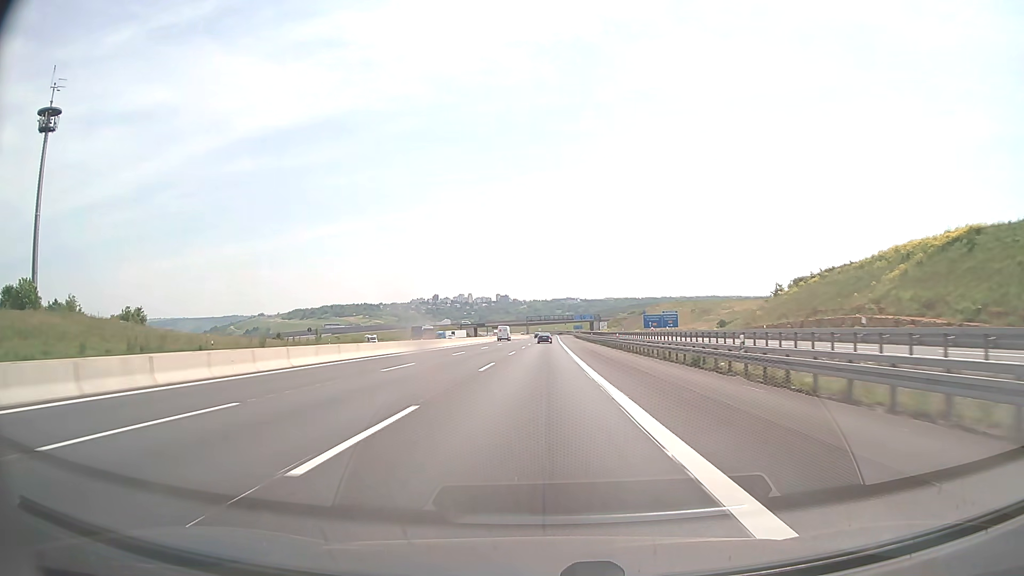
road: motorway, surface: asphalt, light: Day
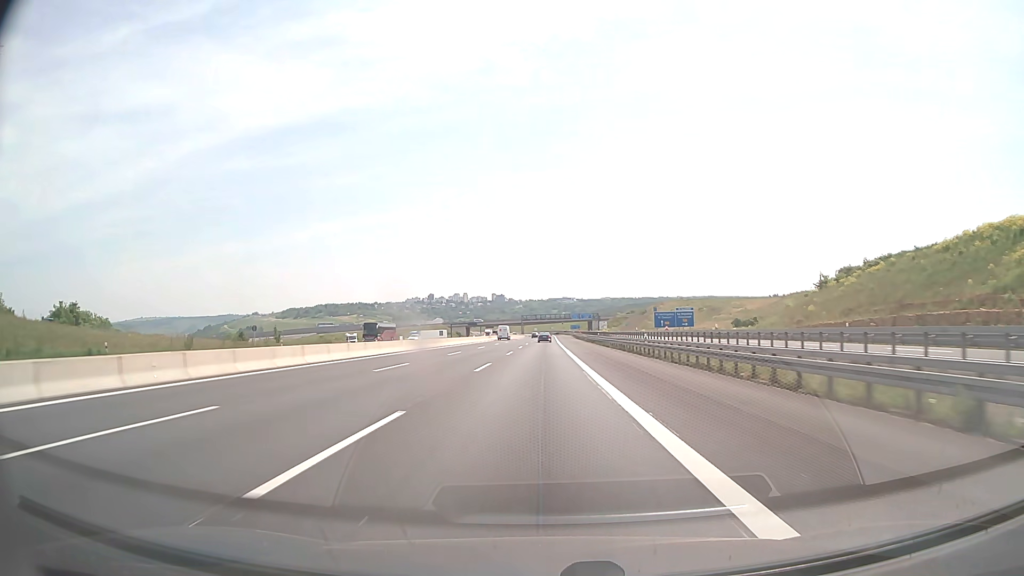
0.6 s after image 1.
(0.0, +19.1) m; 0°
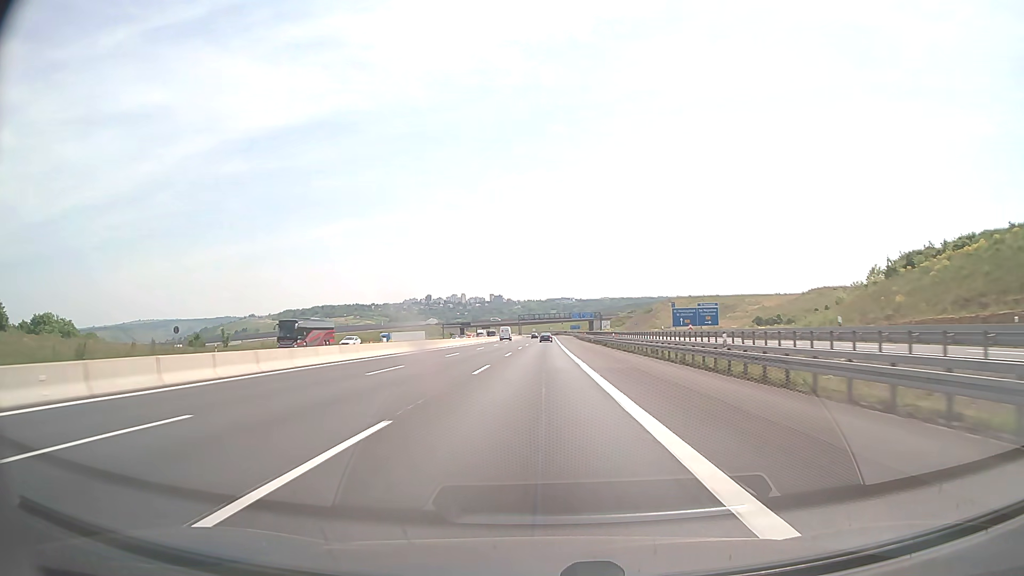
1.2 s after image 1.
(0.0, +19.0) m; 0°
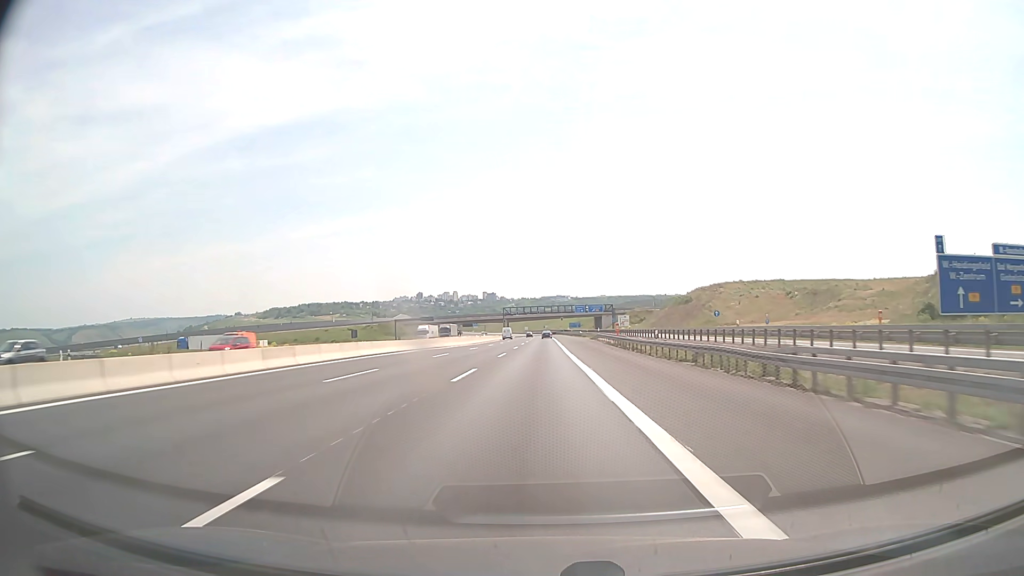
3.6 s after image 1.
(+0.3, +76.2) m; 0°
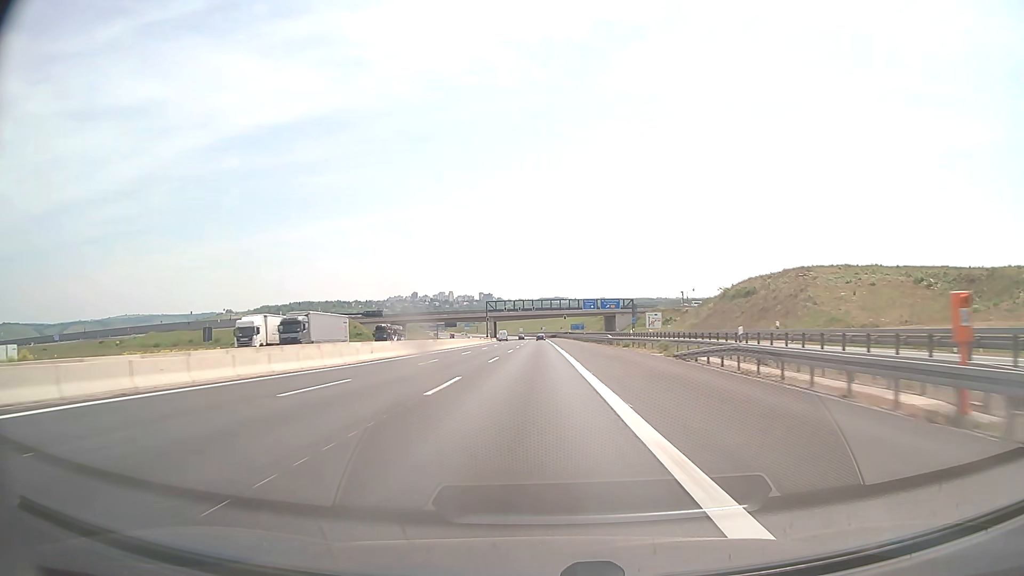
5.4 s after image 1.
(+0.2, +57.2) m; 0°
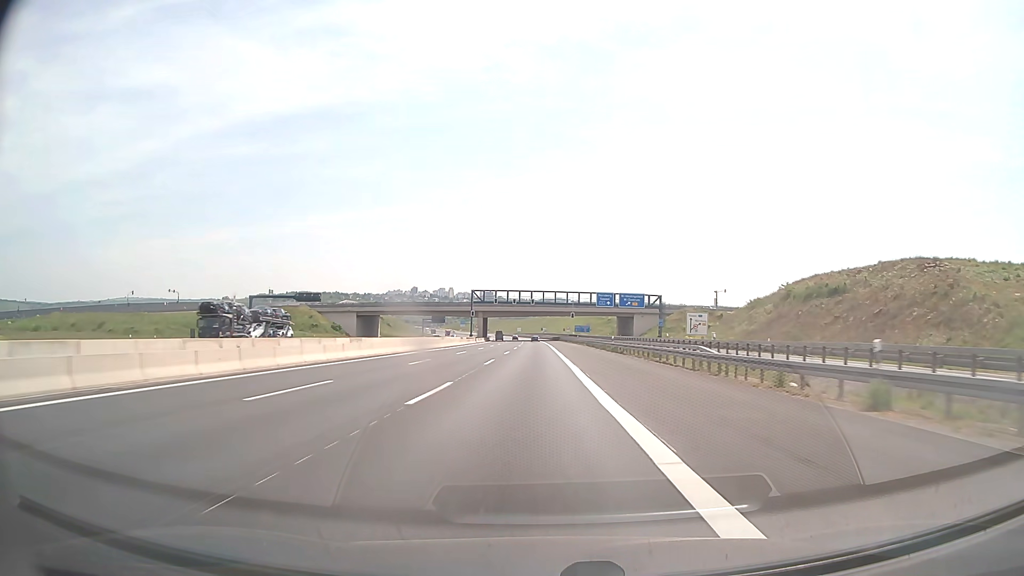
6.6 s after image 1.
(0.0, +38.1) m; 0°
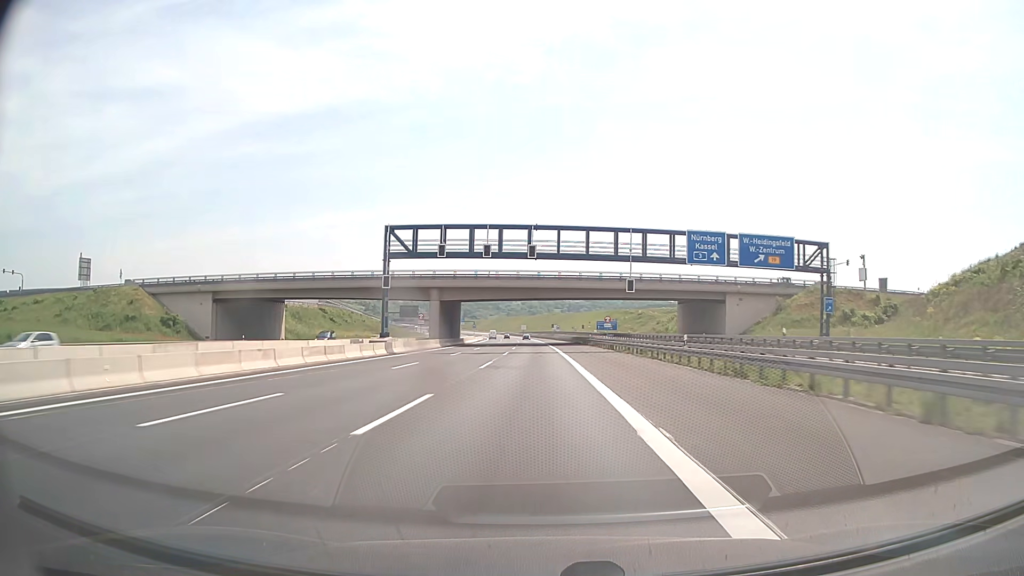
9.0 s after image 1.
(-0.3, +76.1) m; -1°
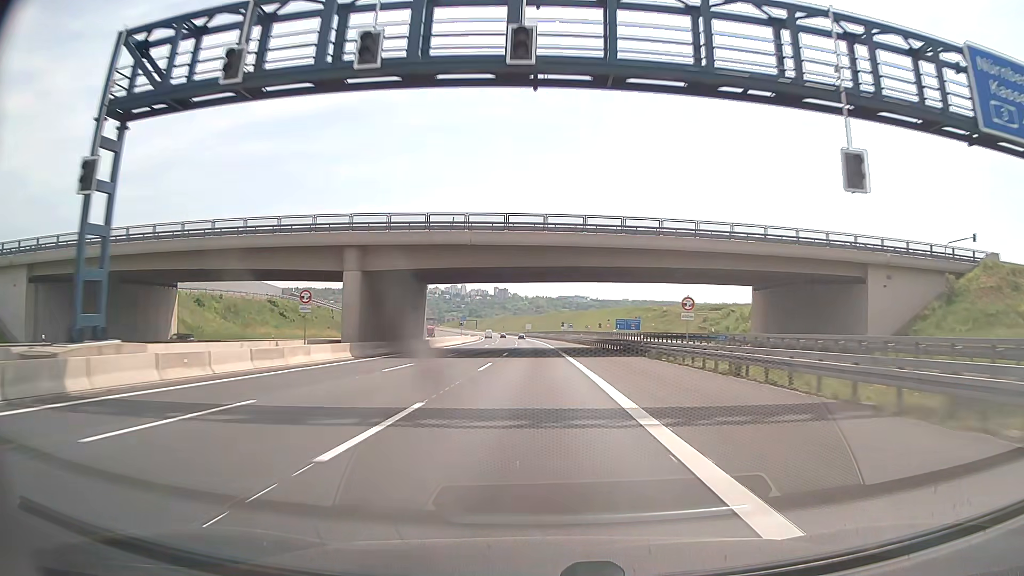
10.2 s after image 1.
(-0.2, +38.1) m; -1°
(0, +10) (0, +20) (0, +30) (0, +40) (0, +50) (-1, +60) (-1, +70) (-1, +80) (-2, +90) (-2, +100) m
